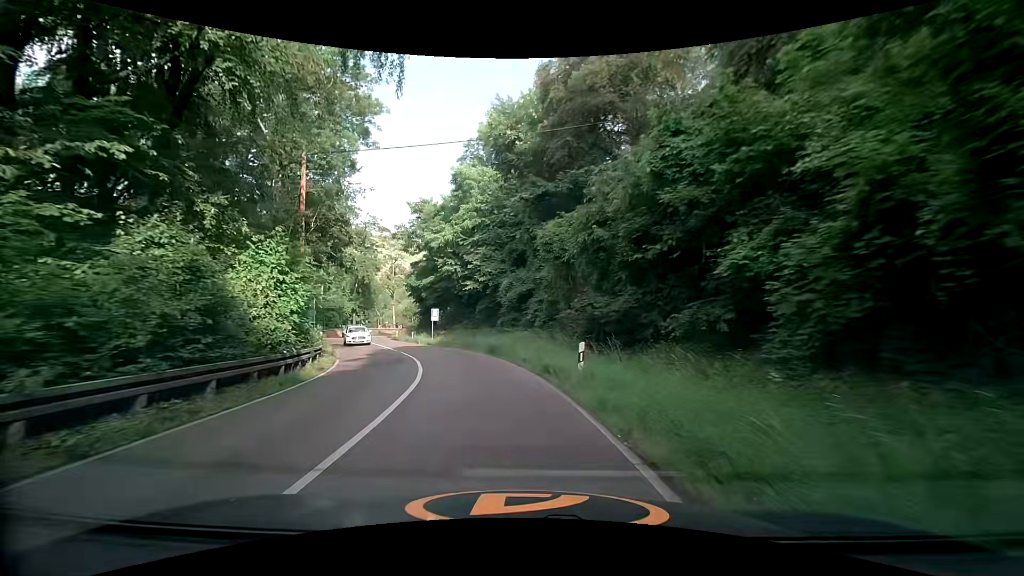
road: secondary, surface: asphalt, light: Day
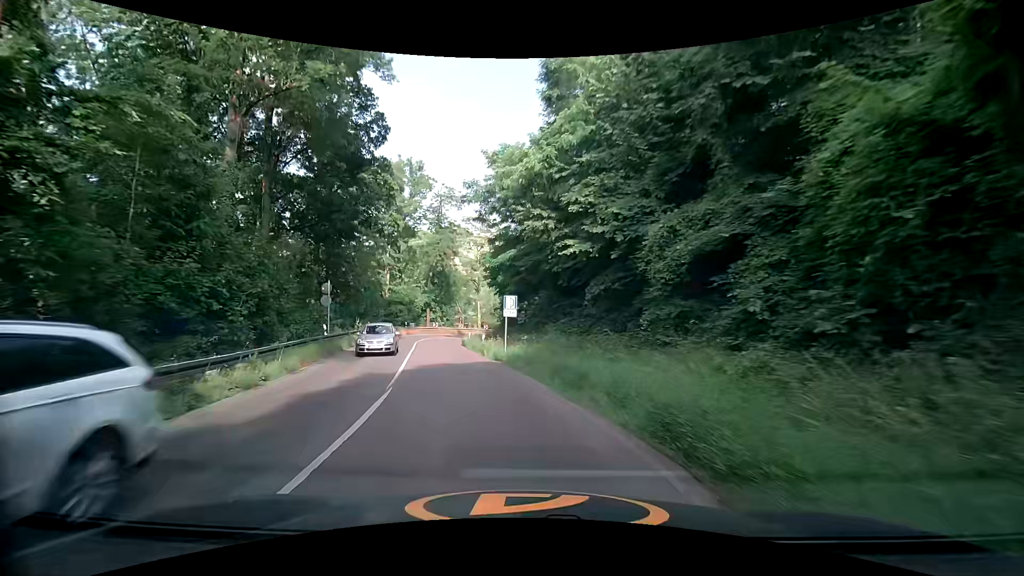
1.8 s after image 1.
(-1.5, +18.1) m; -10°
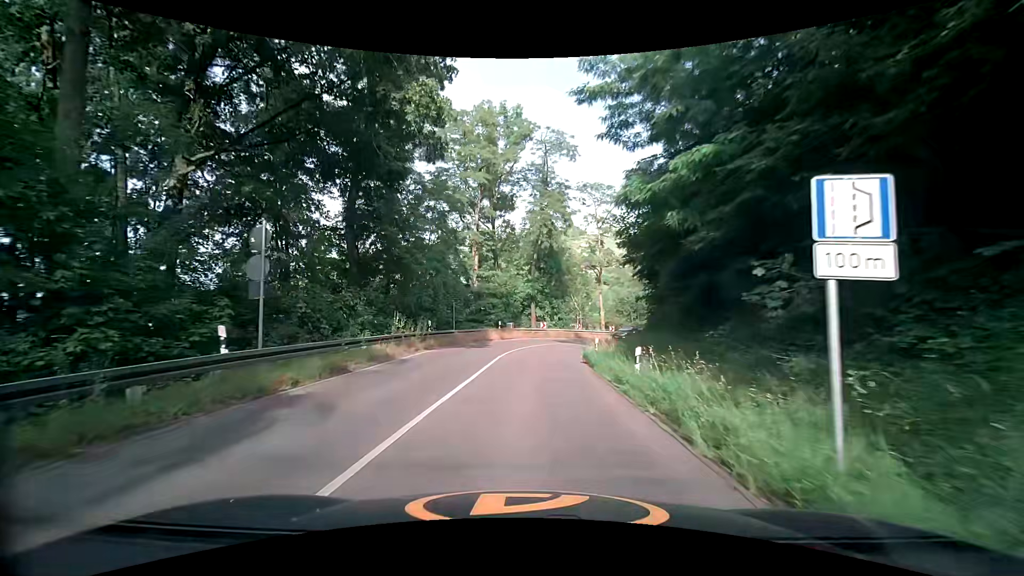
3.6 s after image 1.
(-2.2, +18.0) m; -13°
(0, +10) (0, +20) (+1, +30) (+4, +39) (+9, +48) (+16, +55) (+24, +61) (+33, +66) (+42, +70) (+51, +74) m
